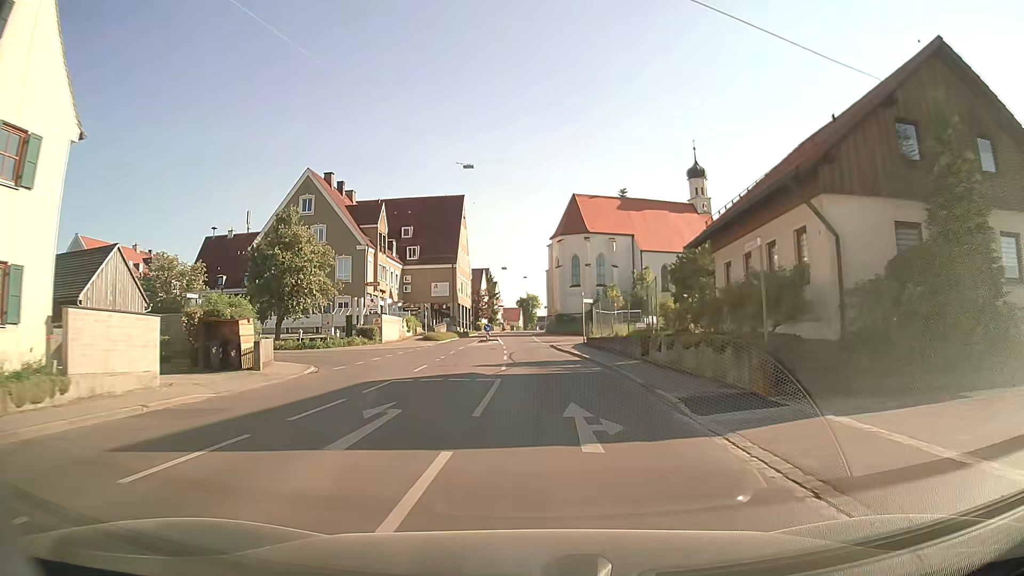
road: tertiary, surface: asphalt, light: Day
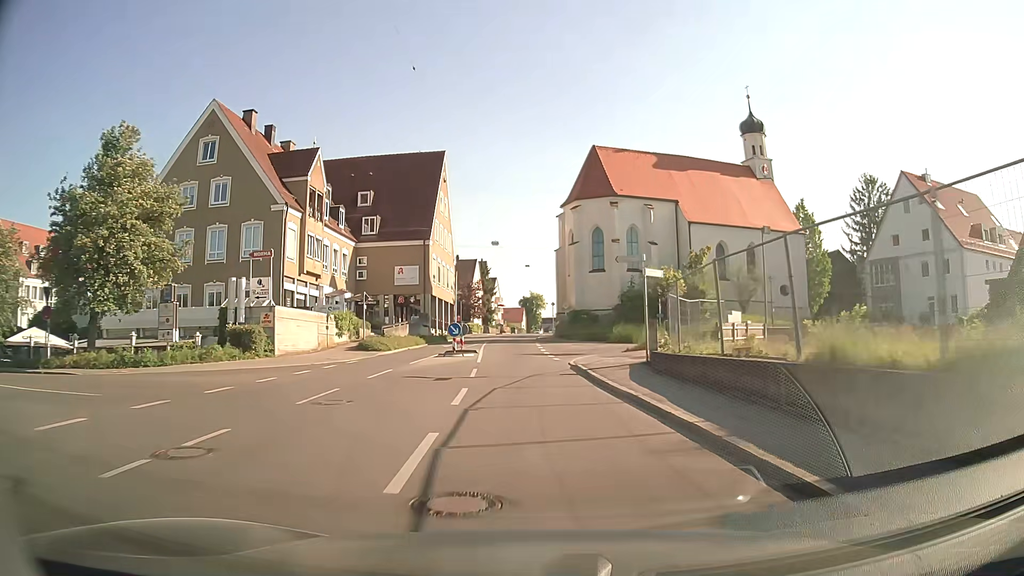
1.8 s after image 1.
(-0.2, +22.5) m; -1°
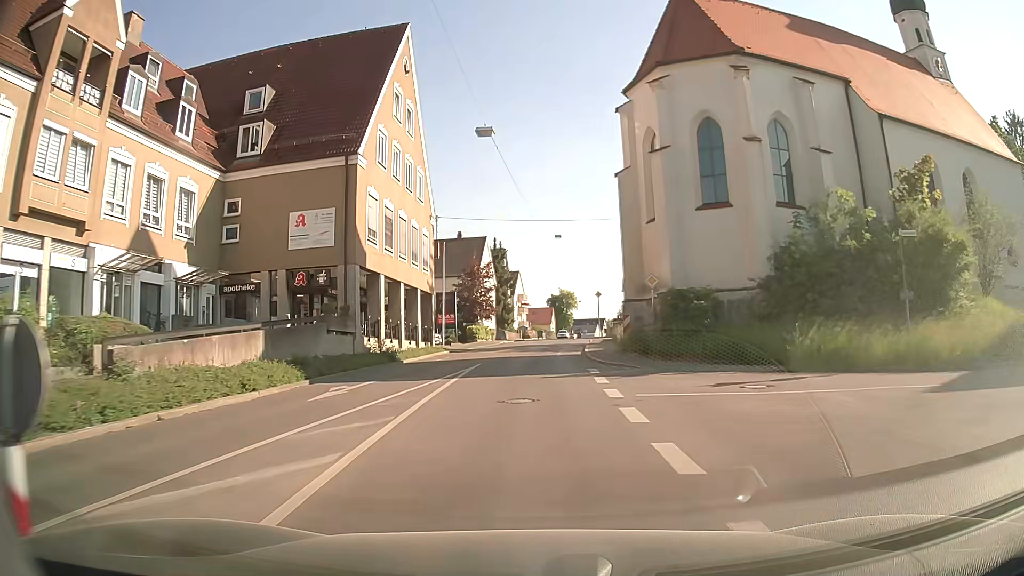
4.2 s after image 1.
(-0.6, +29.2) m; -2°
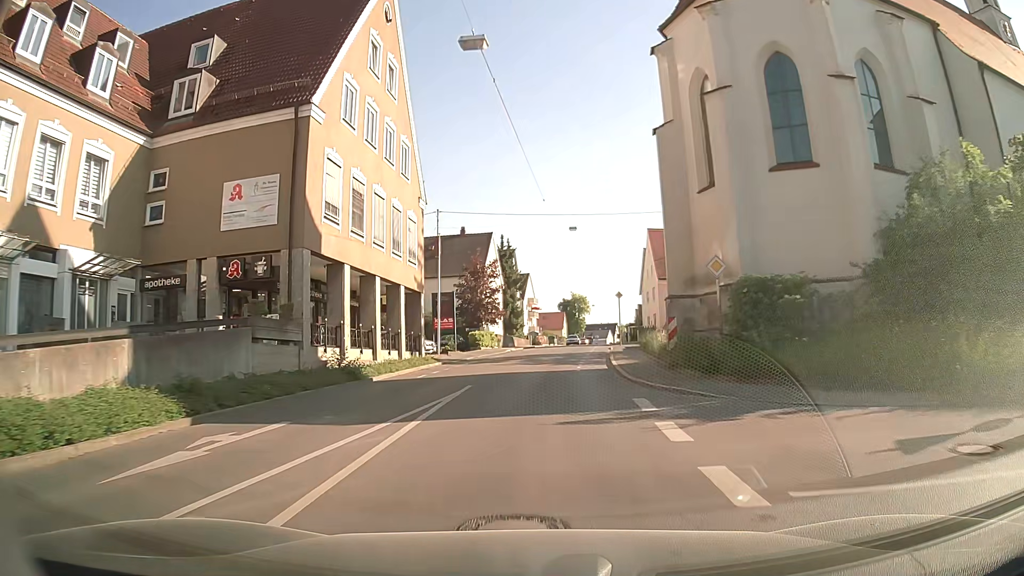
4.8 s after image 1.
(-0.1, +7.1) m; -1°
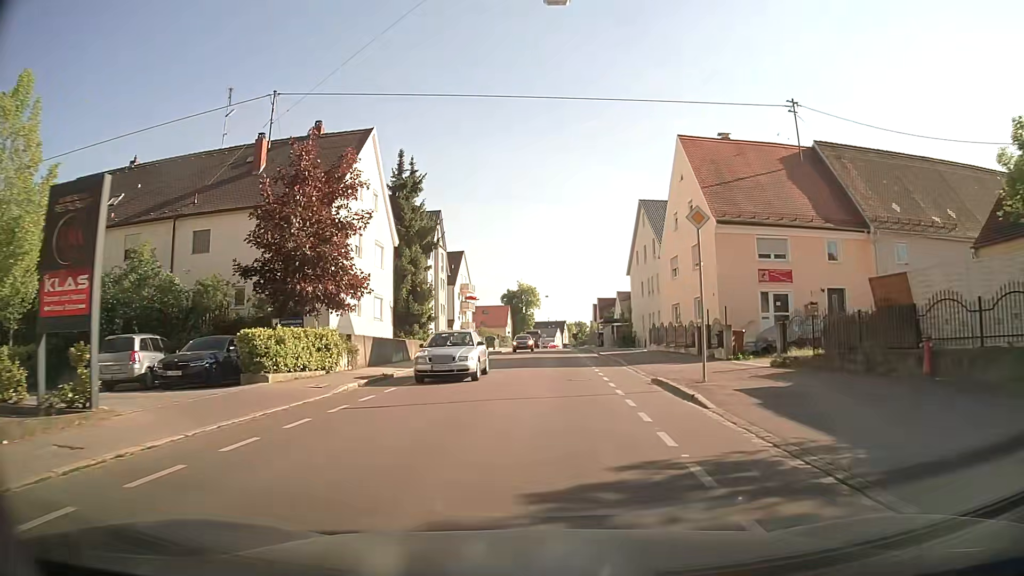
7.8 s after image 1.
(+1.0, +34.1) m; +5°
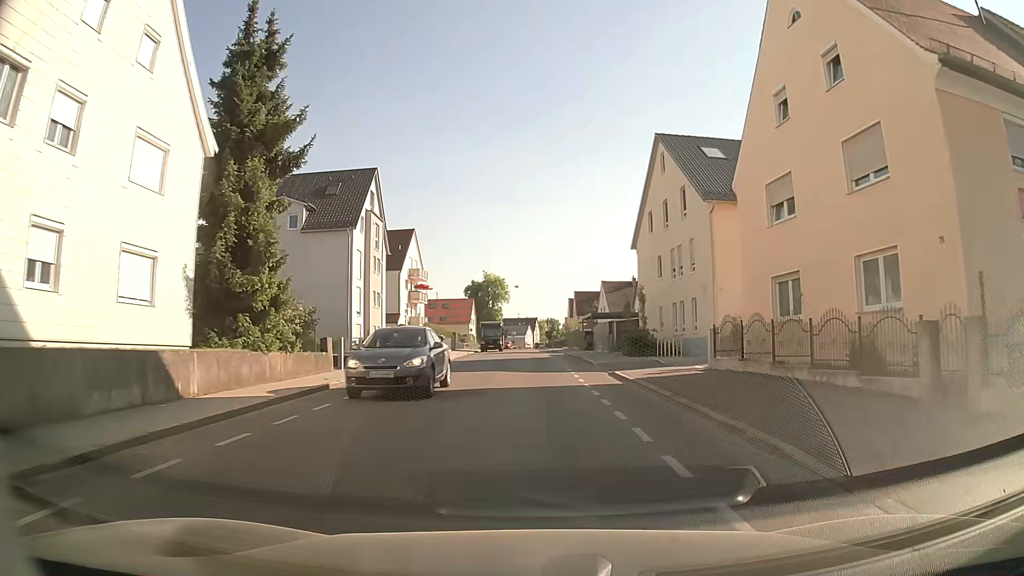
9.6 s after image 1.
(+0.3, +19.7) m; +2°
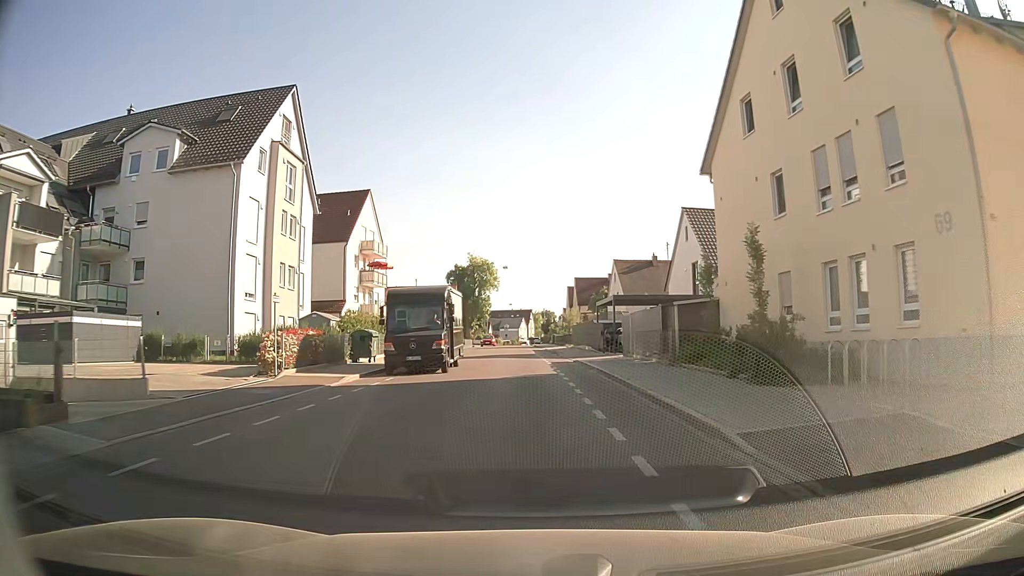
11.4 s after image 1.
(+0.2, +20.1) m; +2°
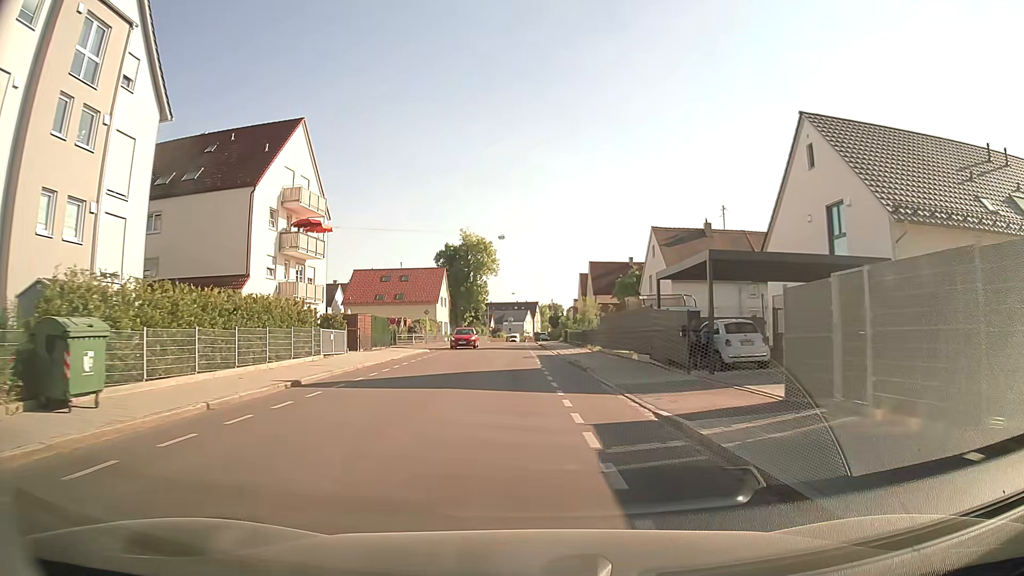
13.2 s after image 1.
(-0.4, +20.6) m; -2°
(0, +10) (0, +20) (-1, +30) (-1, +40) (-1, +50) (-2, +60) (-2, +70) (-2, +80) (-2, +90) (-2, +100) m
